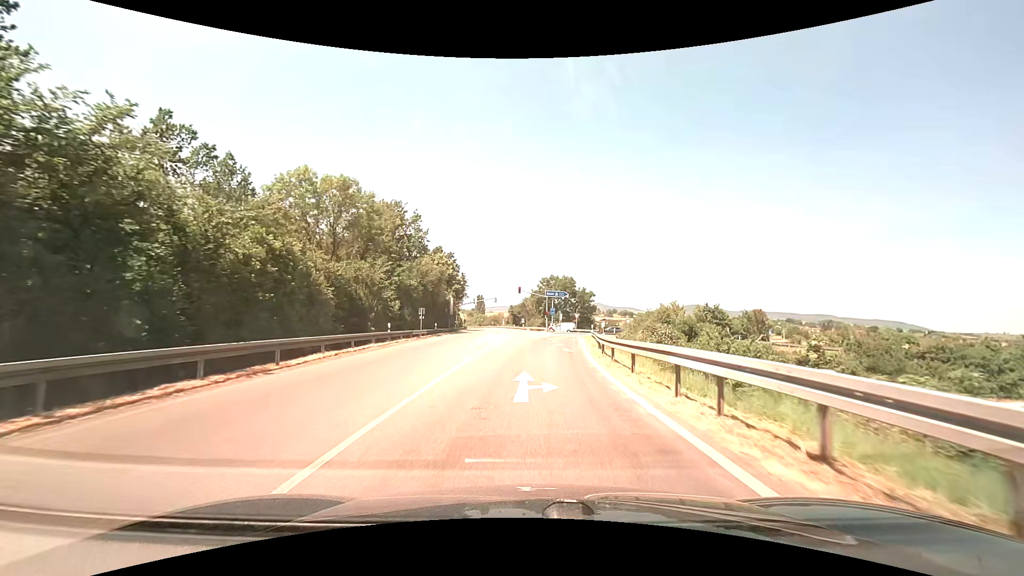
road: primary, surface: asphalt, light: Day
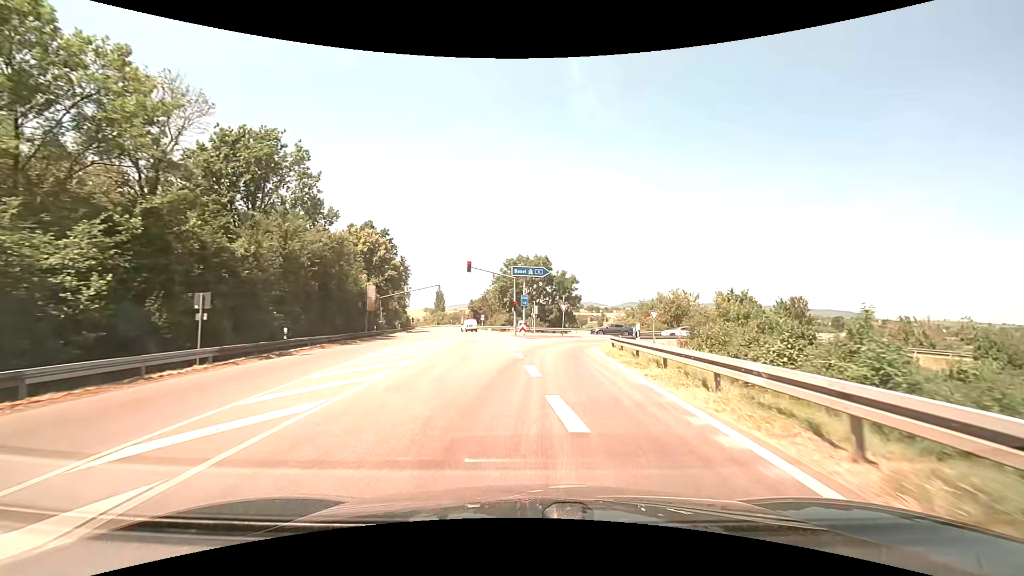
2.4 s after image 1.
(+0.9, +28.3) m; +4°
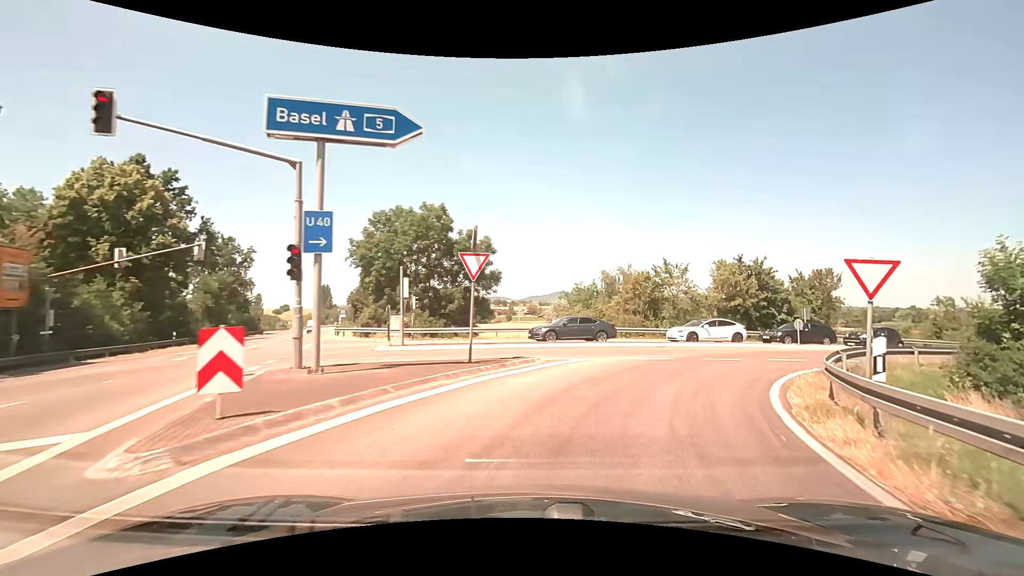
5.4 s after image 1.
(+1.8, +30.7) m; +10°
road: motorway_link
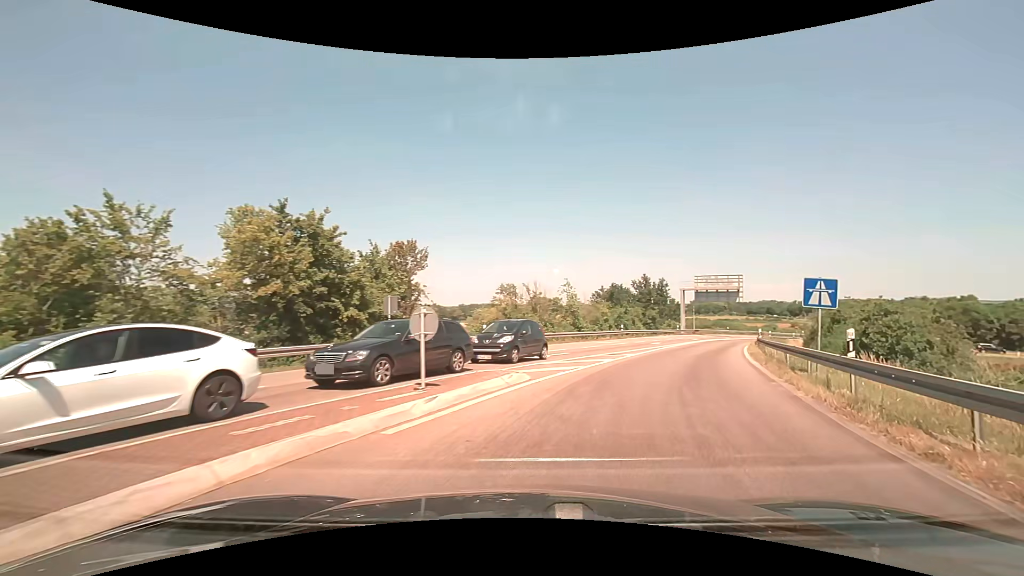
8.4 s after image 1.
(+8.1, +21.1) m; +47°
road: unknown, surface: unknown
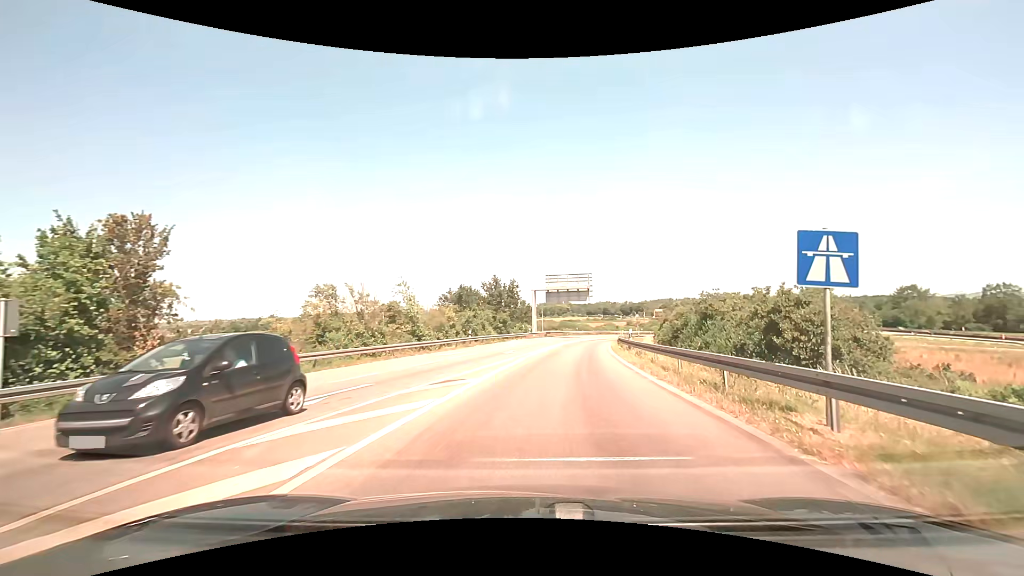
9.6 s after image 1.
(+1.5, +8.9) m; +17°
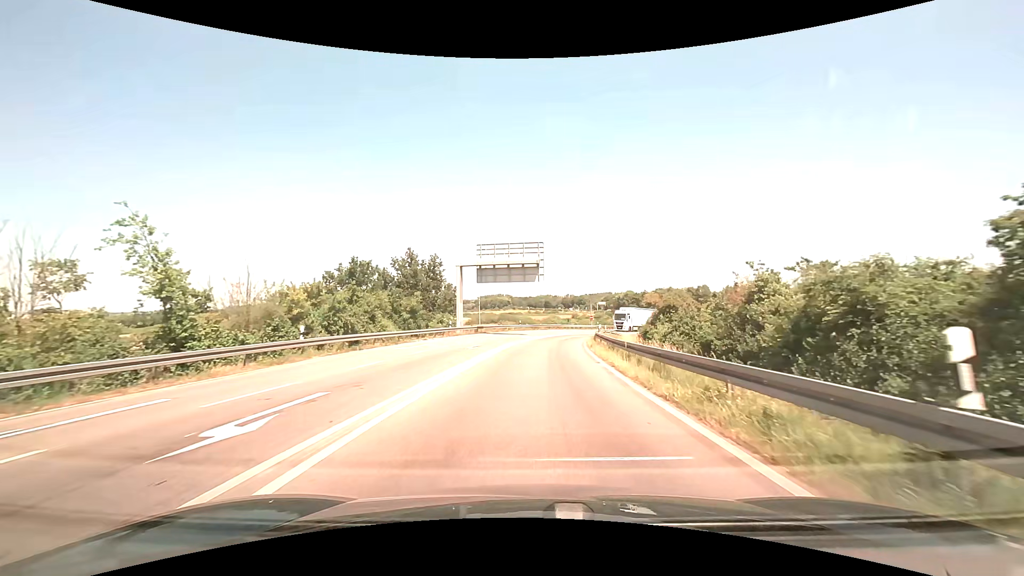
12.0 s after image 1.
(+1.7, +23.5) m; +7°
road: motorway_link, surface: asphalt
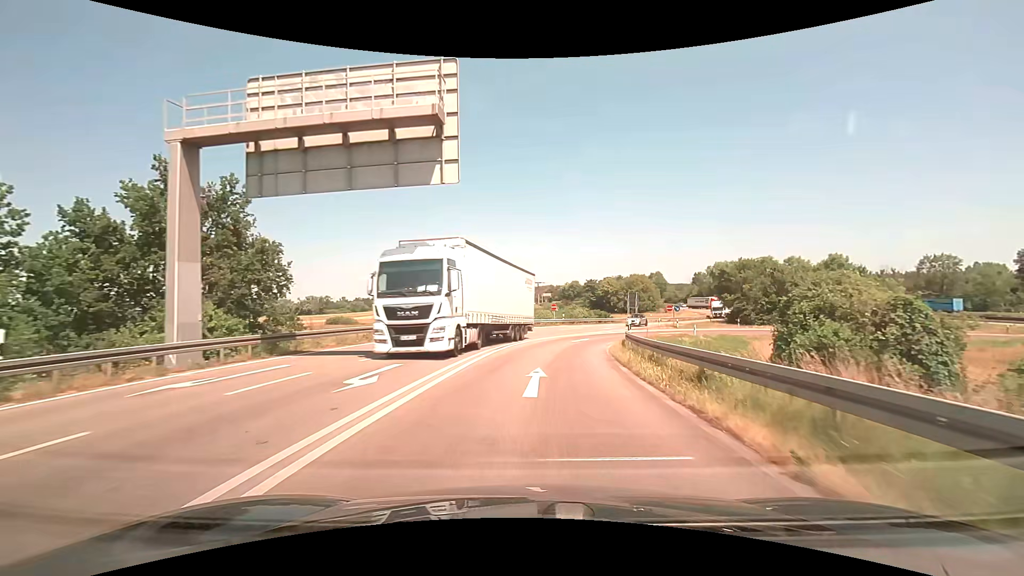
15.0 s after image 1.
(+1.6, +35.1) m; +6°
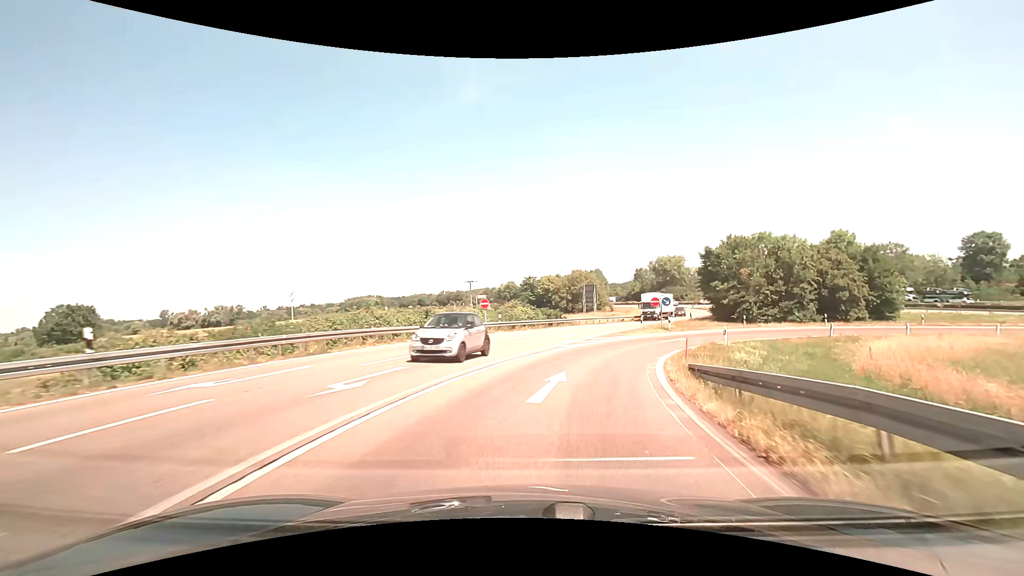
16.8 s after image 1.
(+1.3, +21.0) m; +7°
